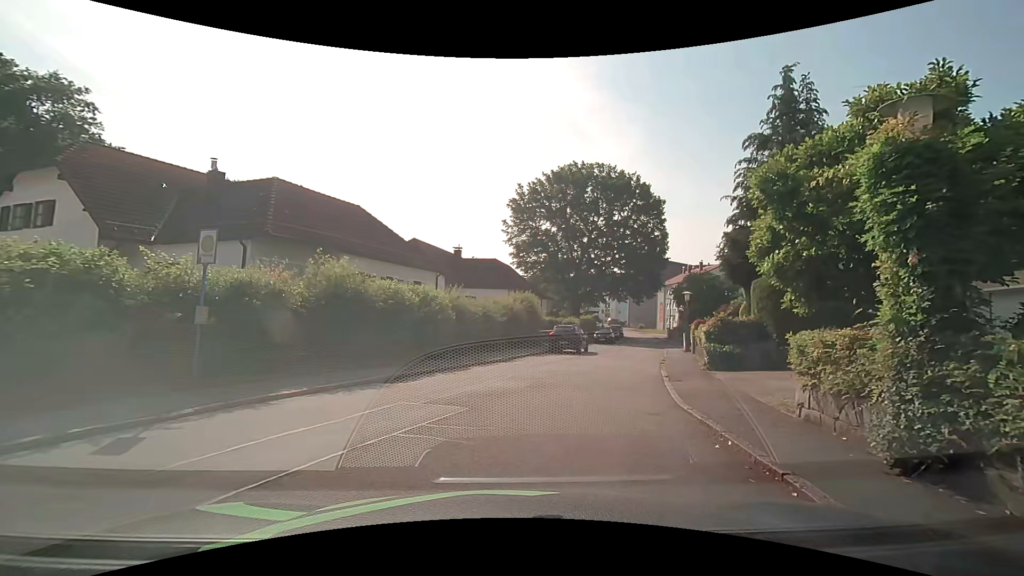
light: Day
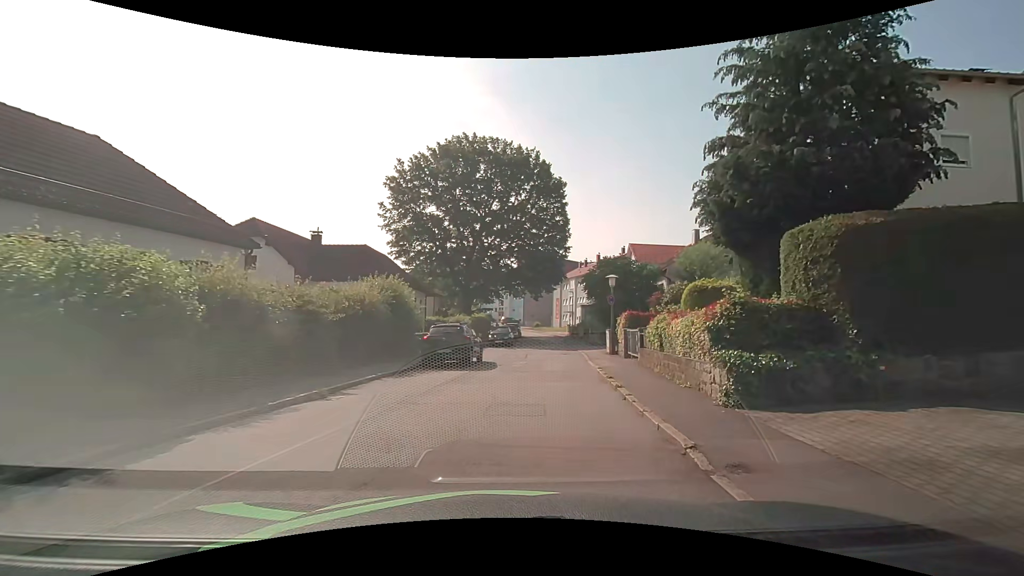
(+1.0, +9.7) m; +11°
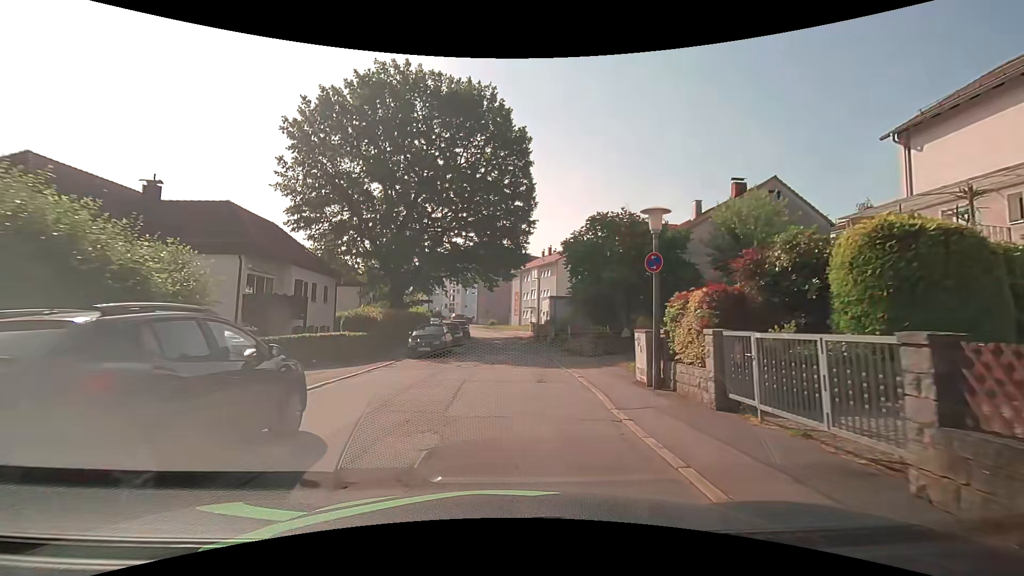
(+1.1, +14.1) m; +5°
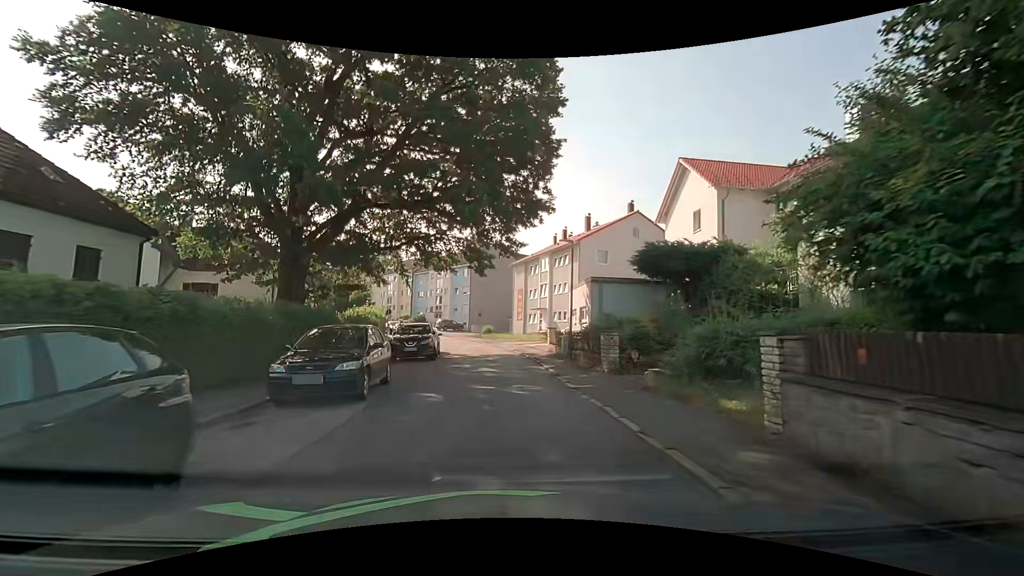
(+0.3, +20.3) m; +1°
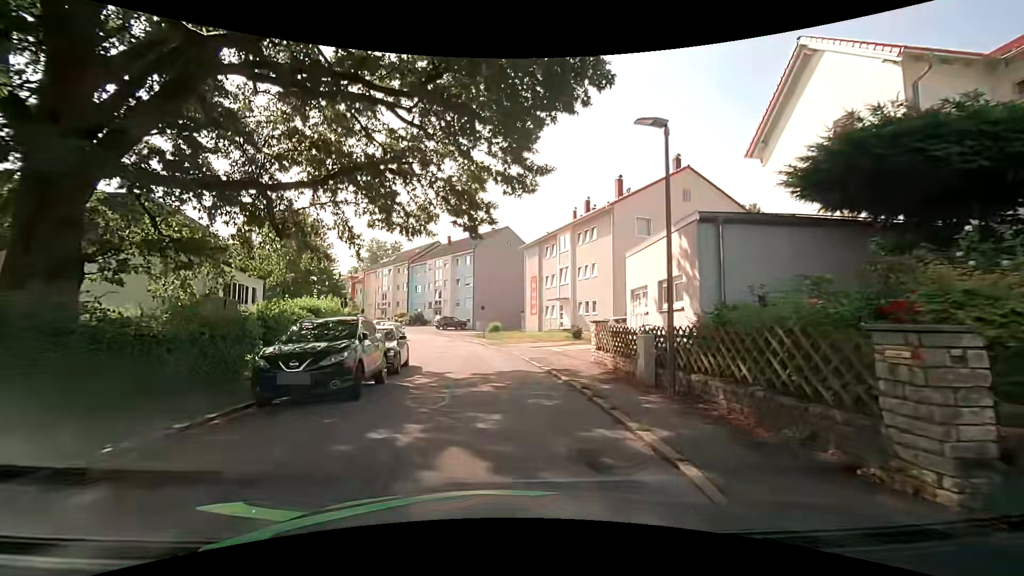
(0.0, +11.6) m; 0°
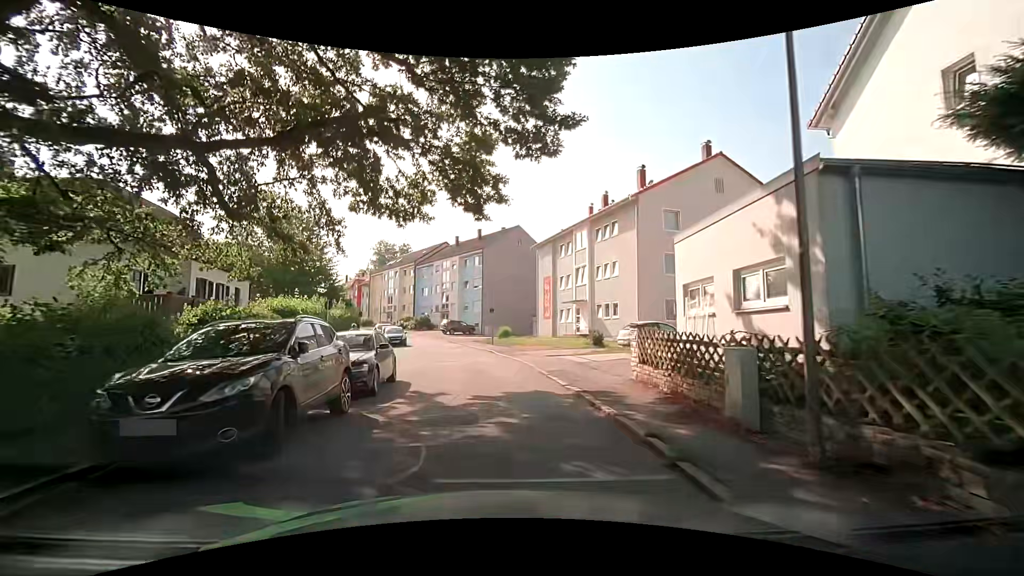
(-0.1, +3.7) m; -2°
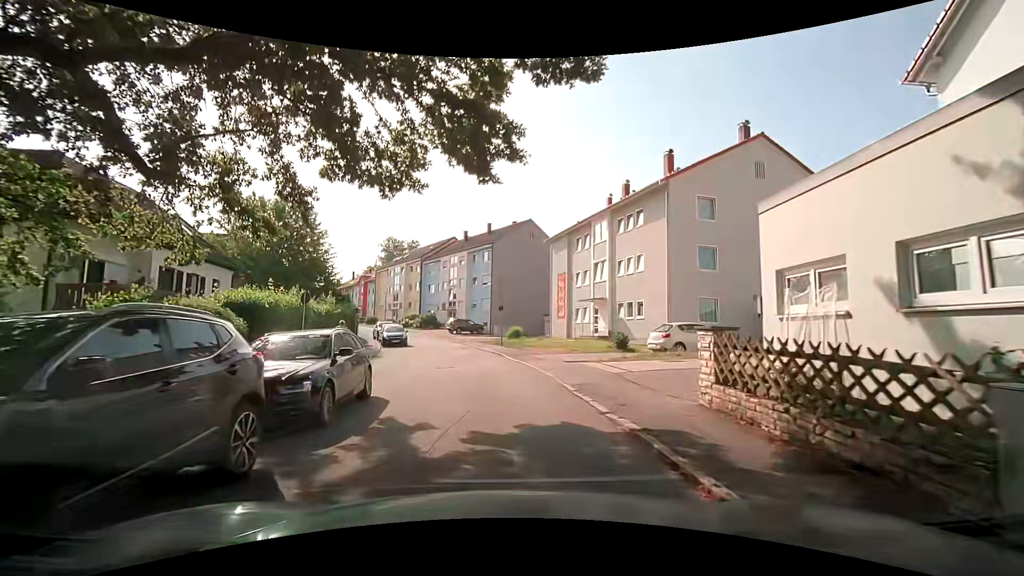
(0.0, +3.6) m; -1°
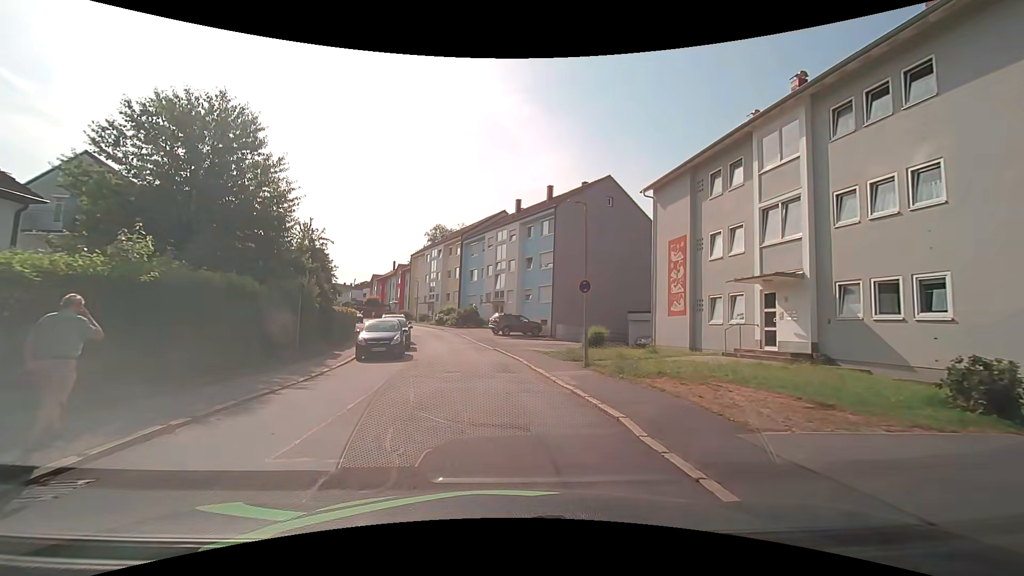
(-0.8, +16.8) m; -7°
(0, +10) (-1, +20) (-2, +30) (-4, +40) (-8, +49) (-12, +58) (-16, +67) (-21, +76) (-25, +85) (-30, +94) m
